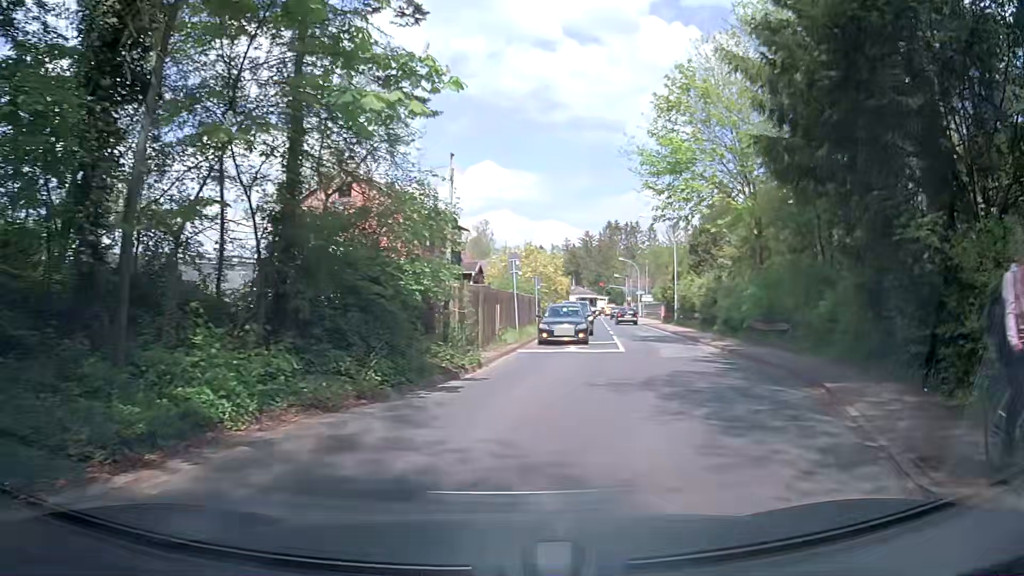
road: tertiary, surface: asphalt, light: Day
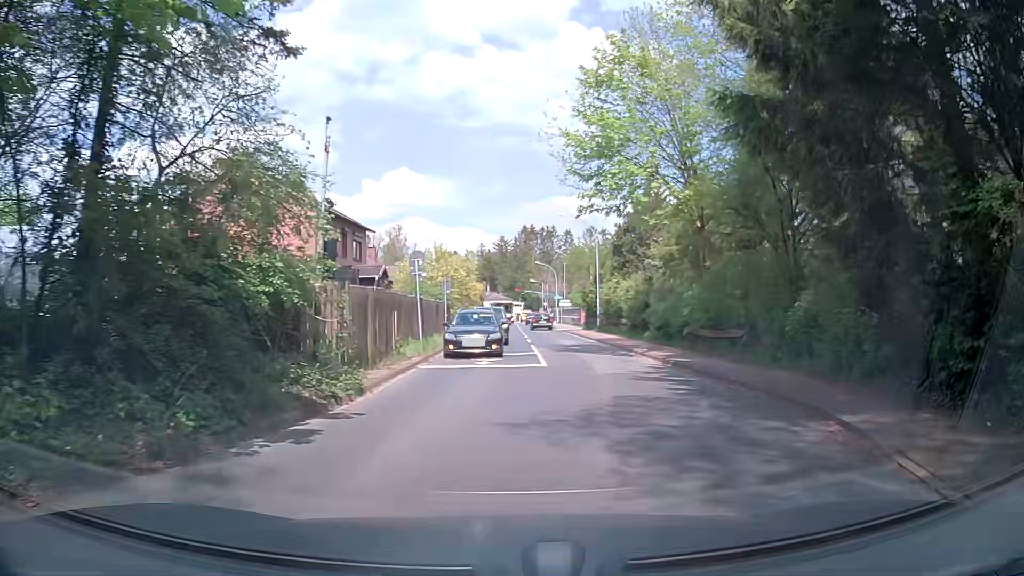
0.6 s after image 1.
(+0.2, +3.5) m; +6°
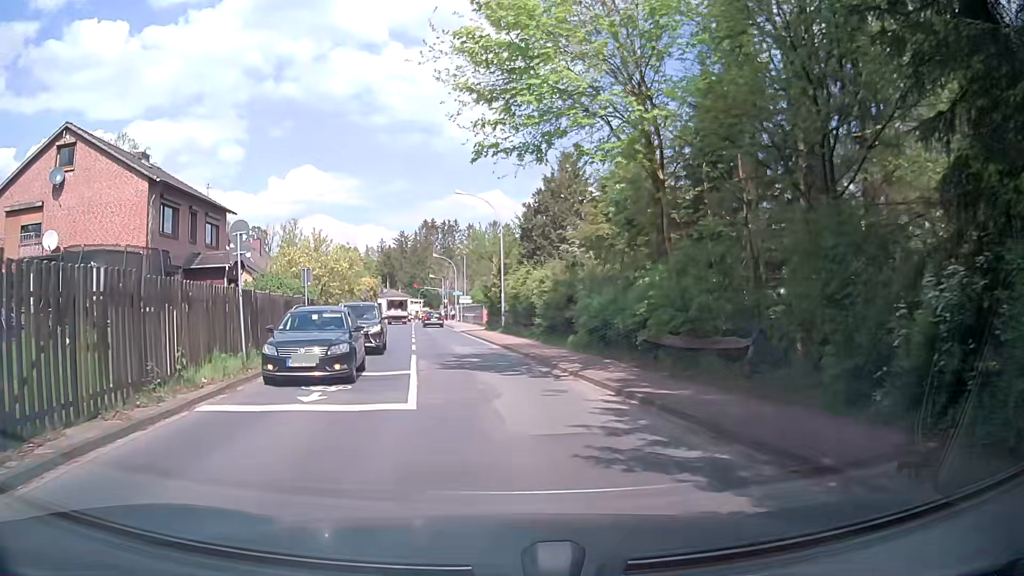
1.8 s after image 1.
(+0.7, +7.6) m; +8°
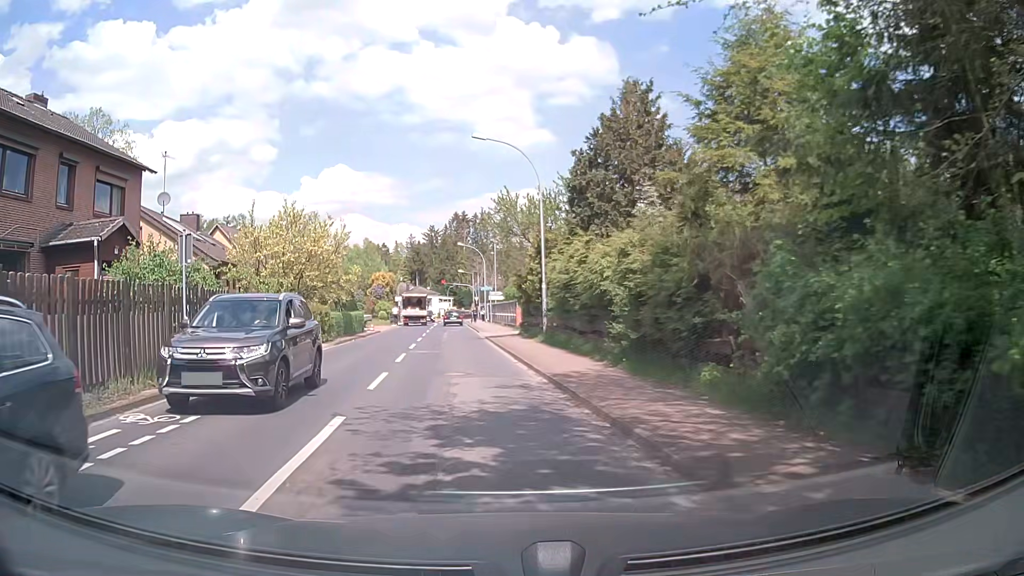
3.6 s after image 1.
(+0.2, +12.2) m; -2°
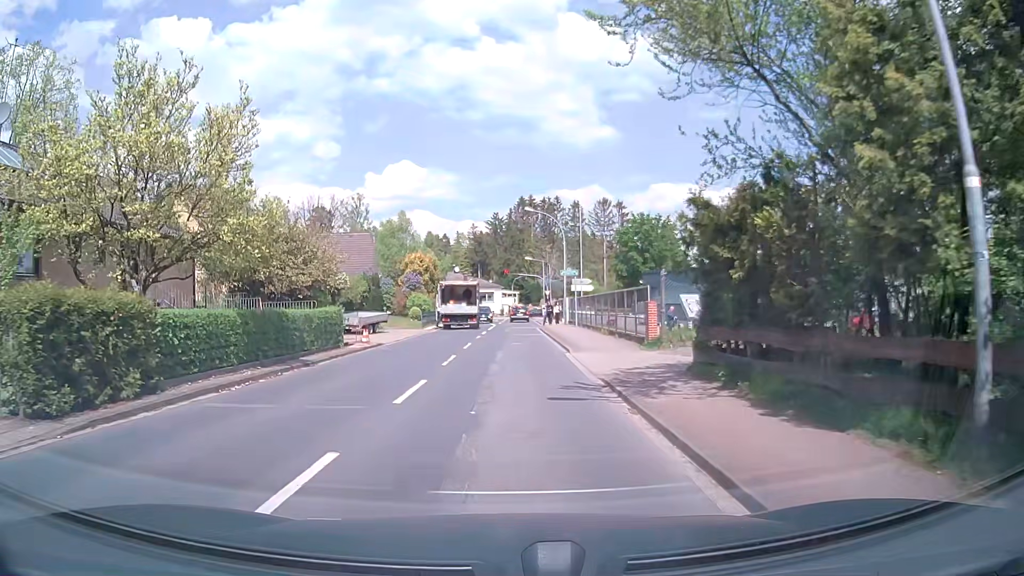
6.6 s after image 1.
(-1.2, +21.3) m; -6°
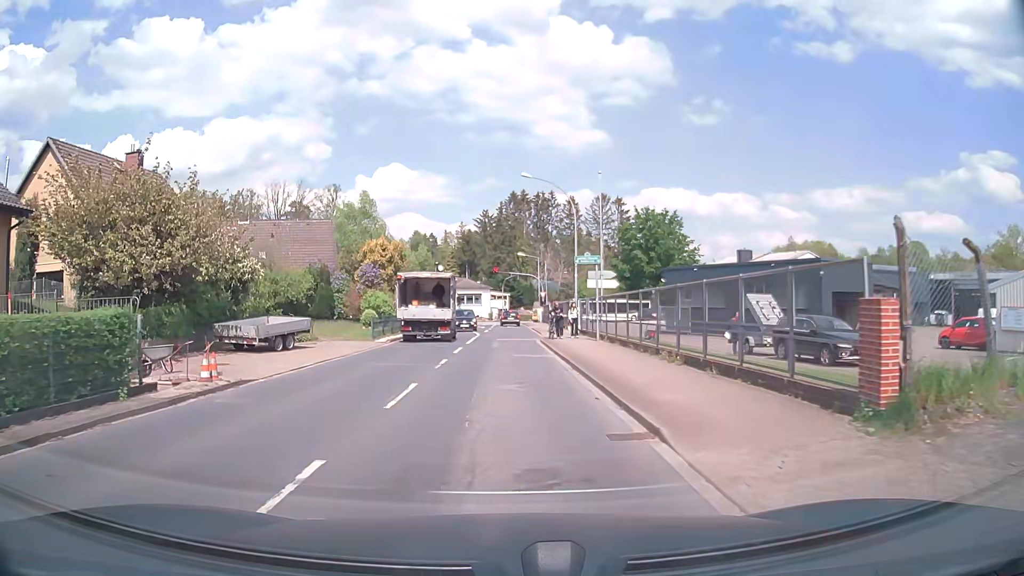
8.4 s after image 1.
(+0.2, +12.9) m; +1°
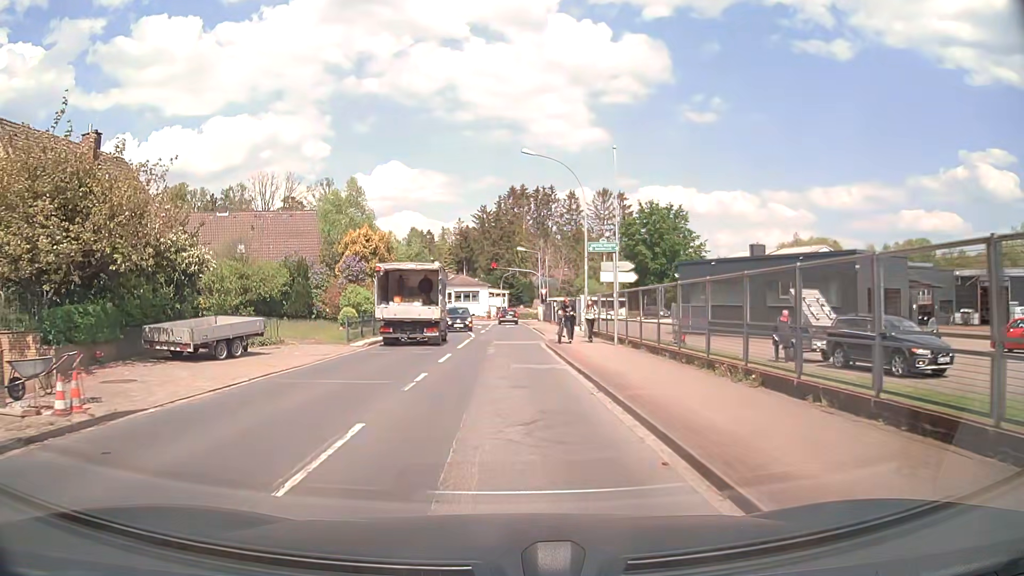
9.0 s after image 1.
(0.0, +4.5) m; 0°
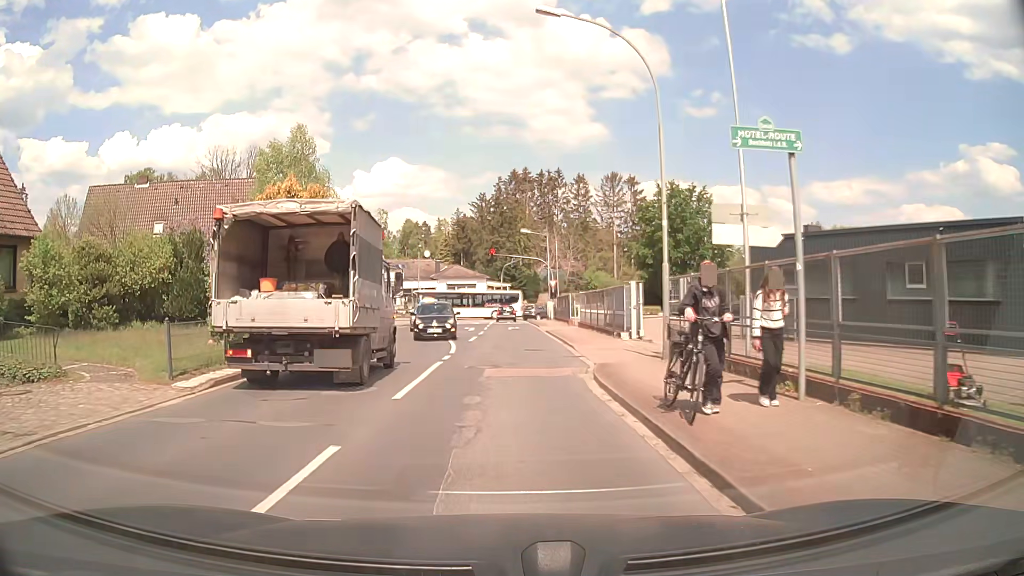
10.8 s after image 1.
(0.0, +13.8) m; -1°
